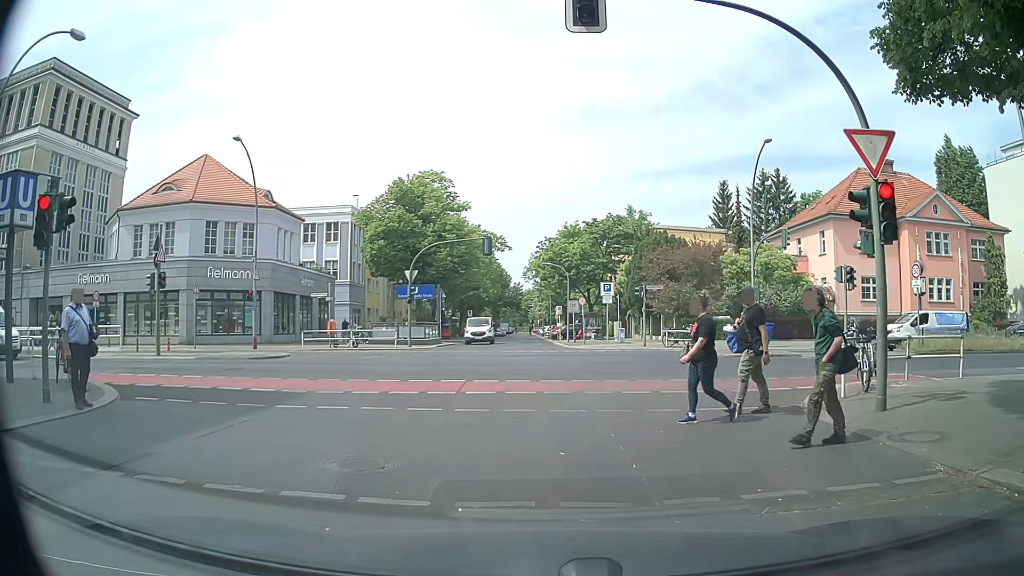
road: residential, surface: asphalt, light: Day
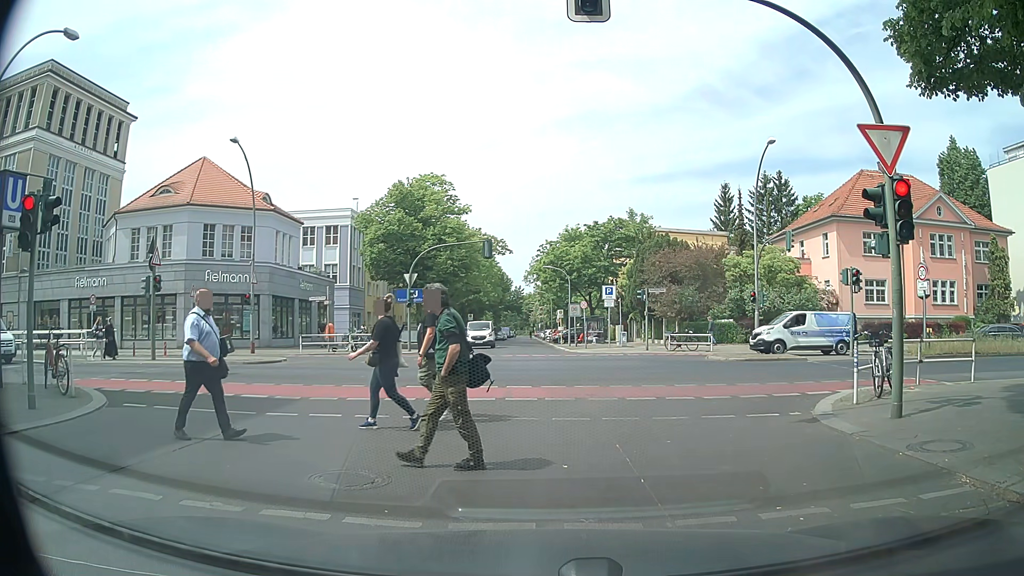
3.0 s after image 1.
(0.0, +0.5) m; 0°
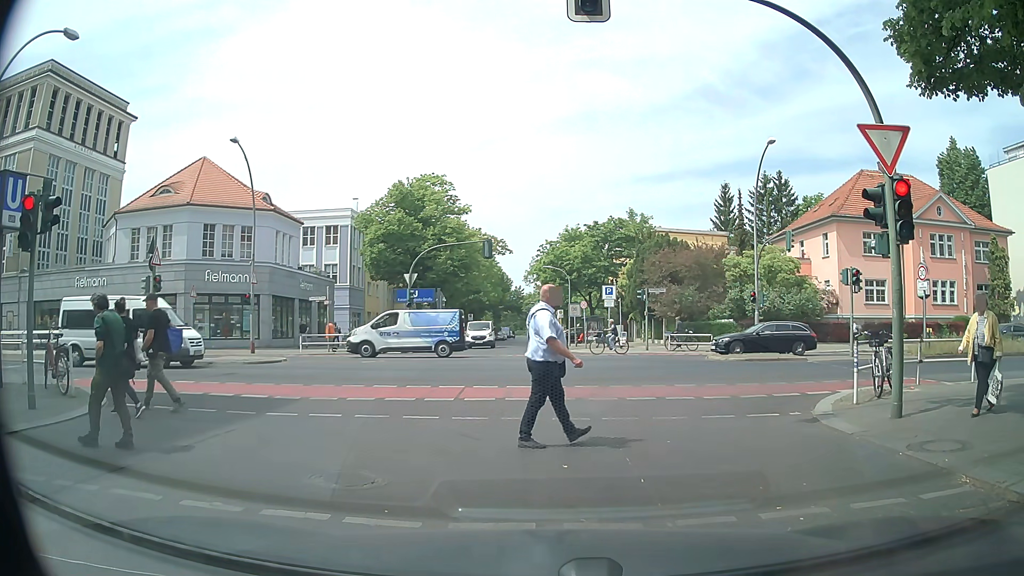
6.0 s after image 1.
(0.0, 0.0) m; 0°
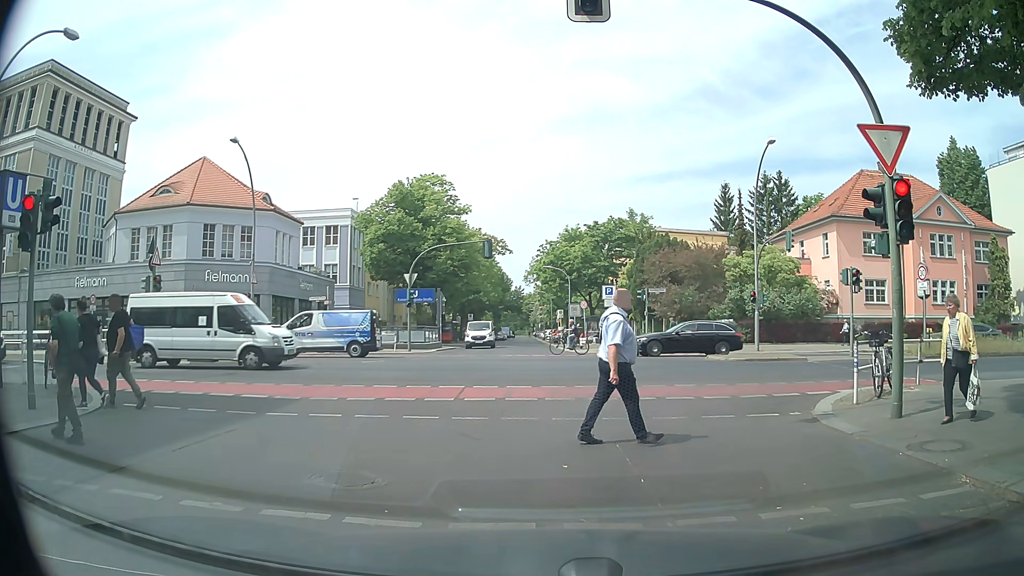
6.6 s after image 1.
(0.0, 0.0) m; 0°
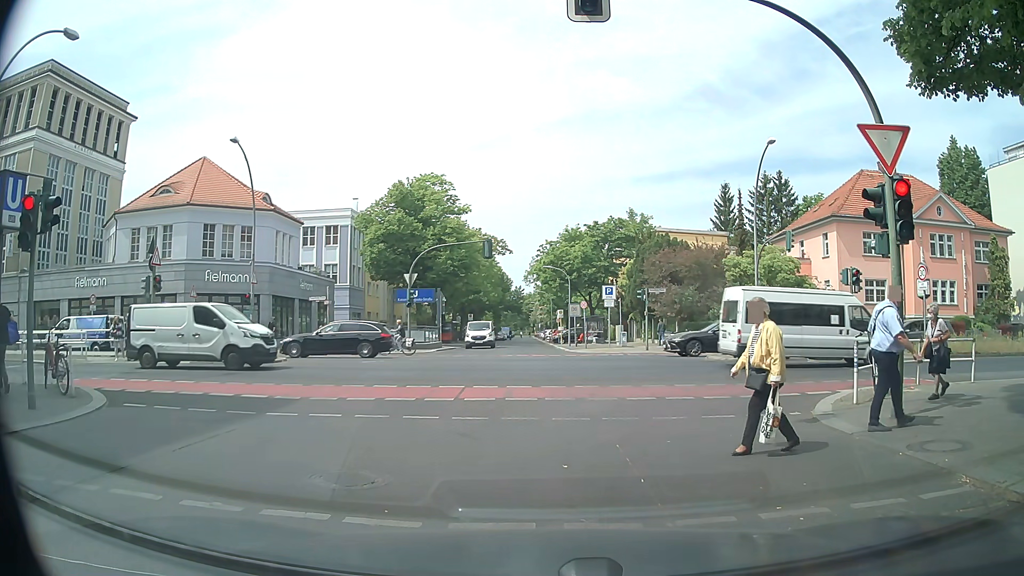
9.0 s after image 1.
(0.0, 0.0) m; 0°
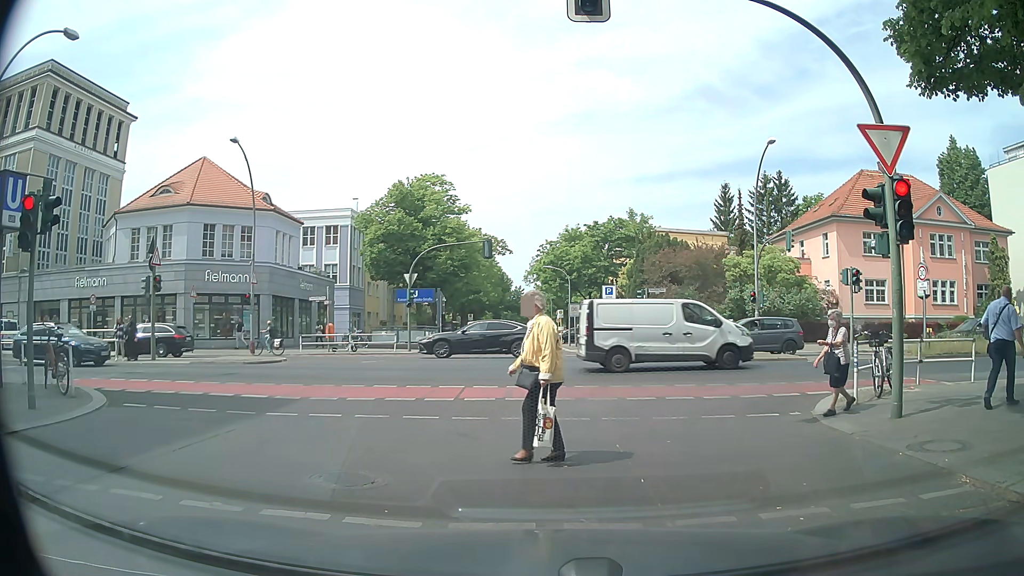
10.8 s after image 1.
(0.0, 0.0) m; 0°
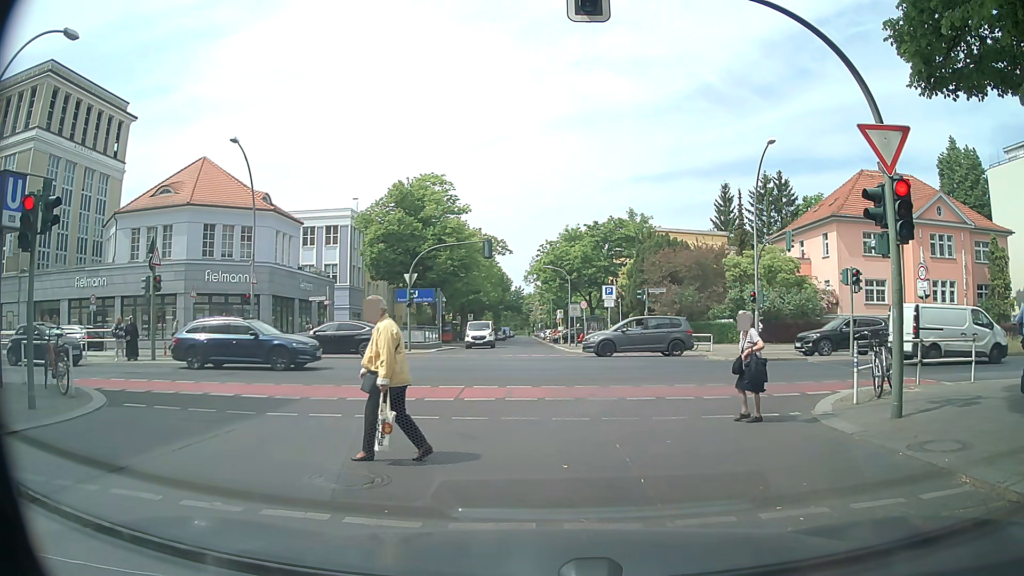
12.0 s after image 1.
(0.0, 0.0) m; 0°
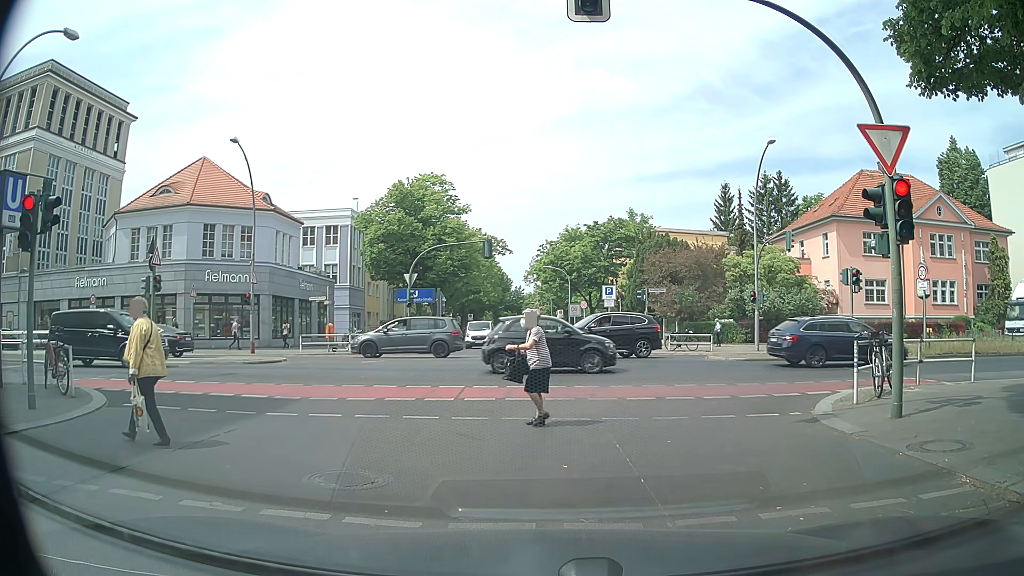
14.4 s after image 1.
(0.0, 0.0) m; 0°
